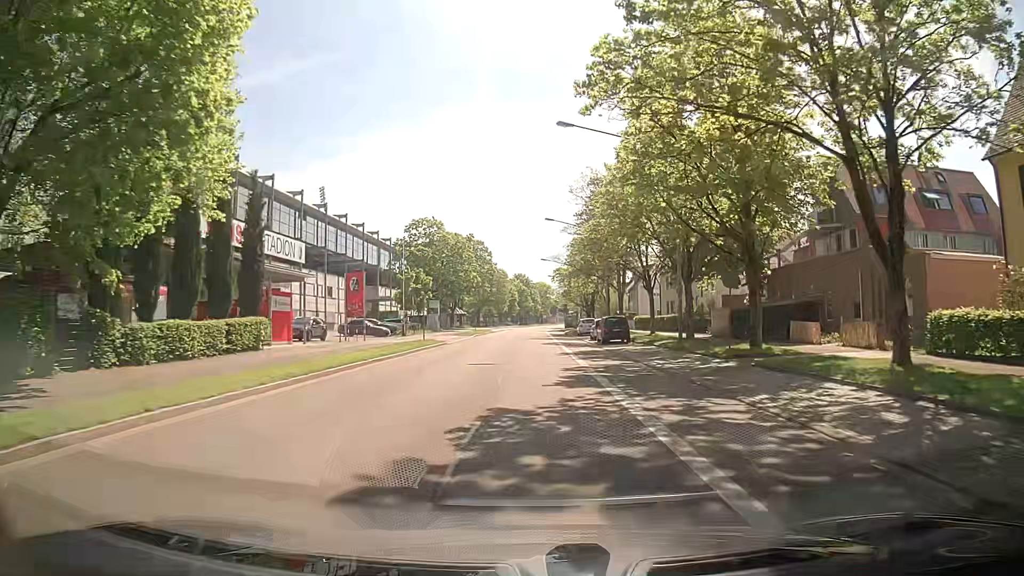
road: secondary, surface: asphalt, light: Day
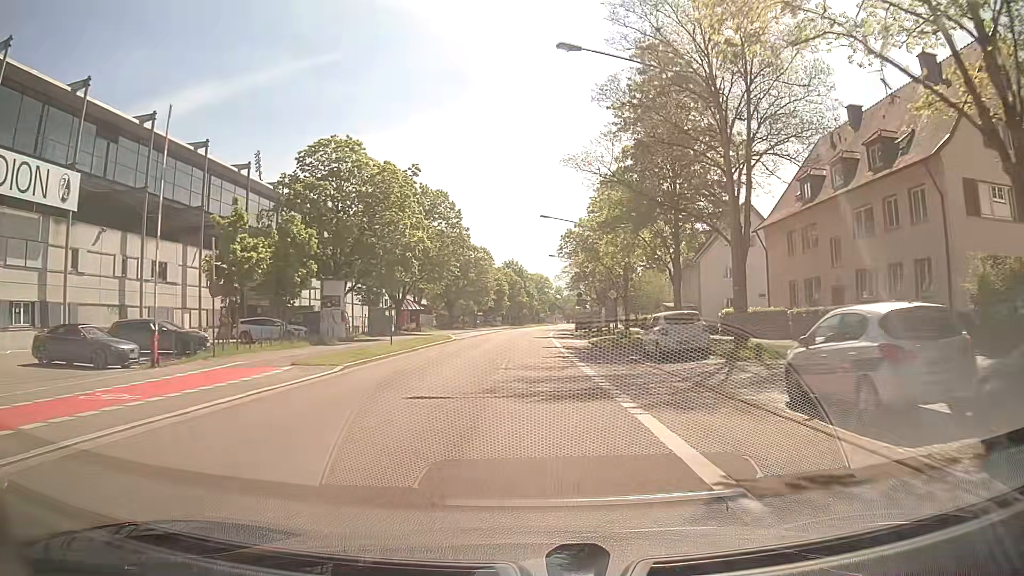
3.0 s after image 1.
(+0.4, +39.0) m; +1°
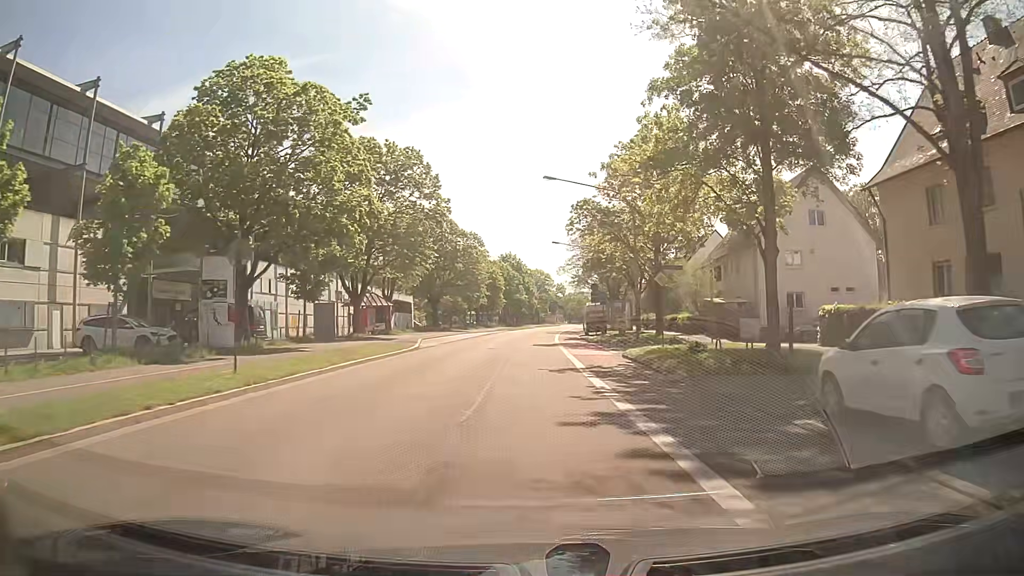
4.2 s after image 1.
(+0.1, +15.6) m; 0°
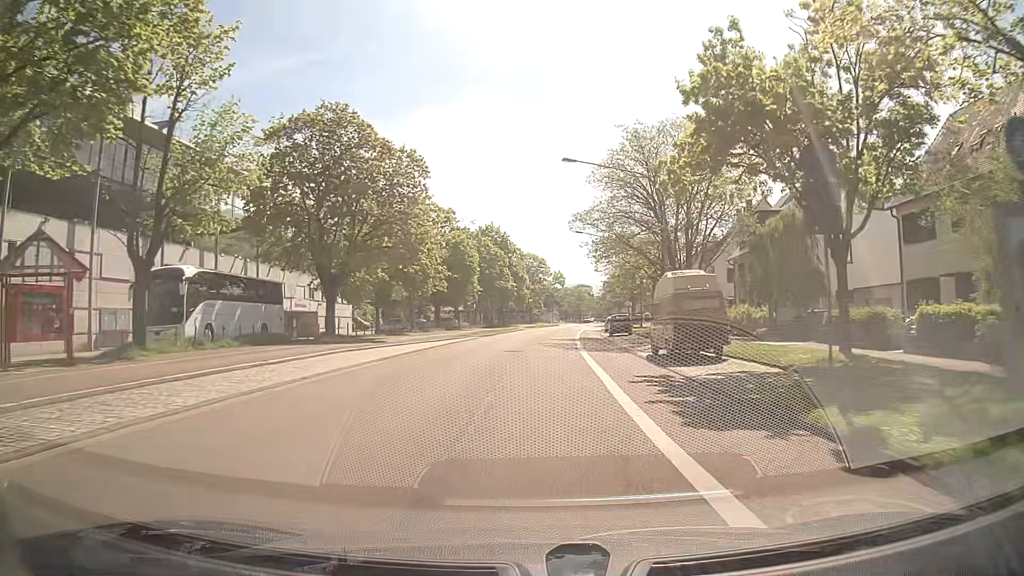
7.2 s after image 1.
(0.0, +38.9) m; 0°
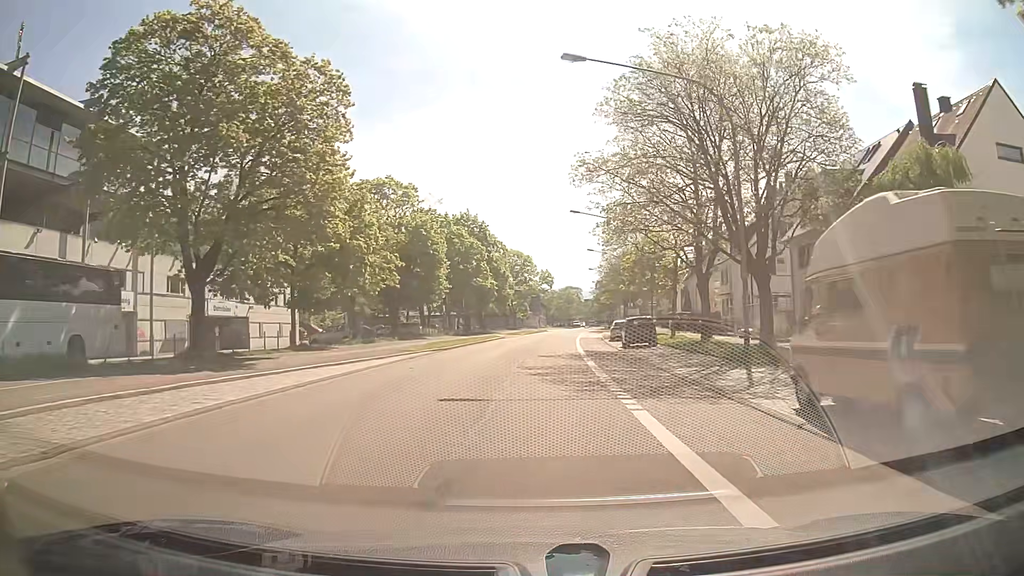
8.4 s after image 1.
(+0.1, +15.6) m; +1°
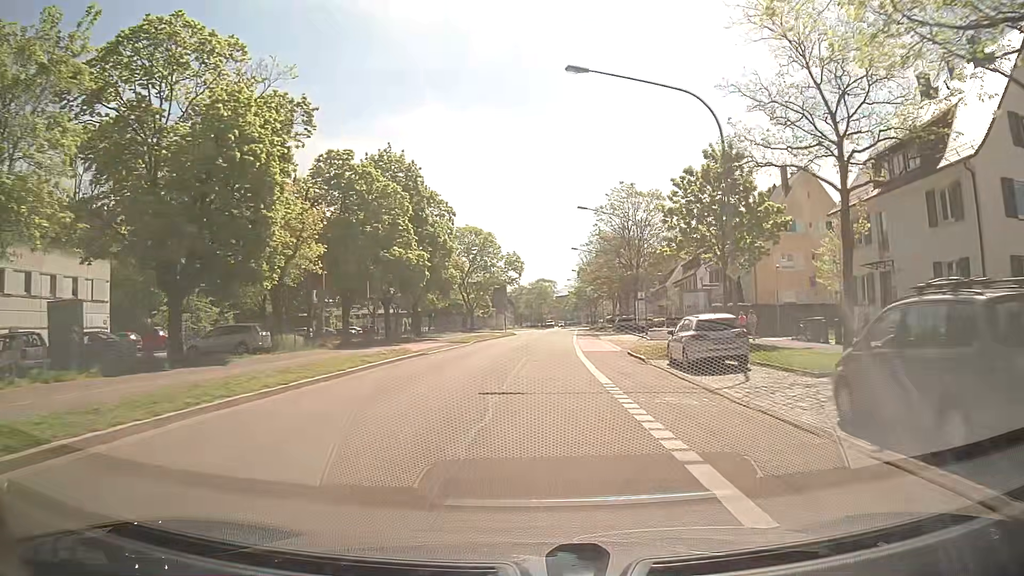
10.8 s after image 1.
(+0.8, +31.2) m; +2°
(0, +10) (0, +20) (+1, +30) (+1, +40) (+2, +50) (+3, +60) (+4, +70) (+5, +80) (+5, +90) (+6, +100) m
